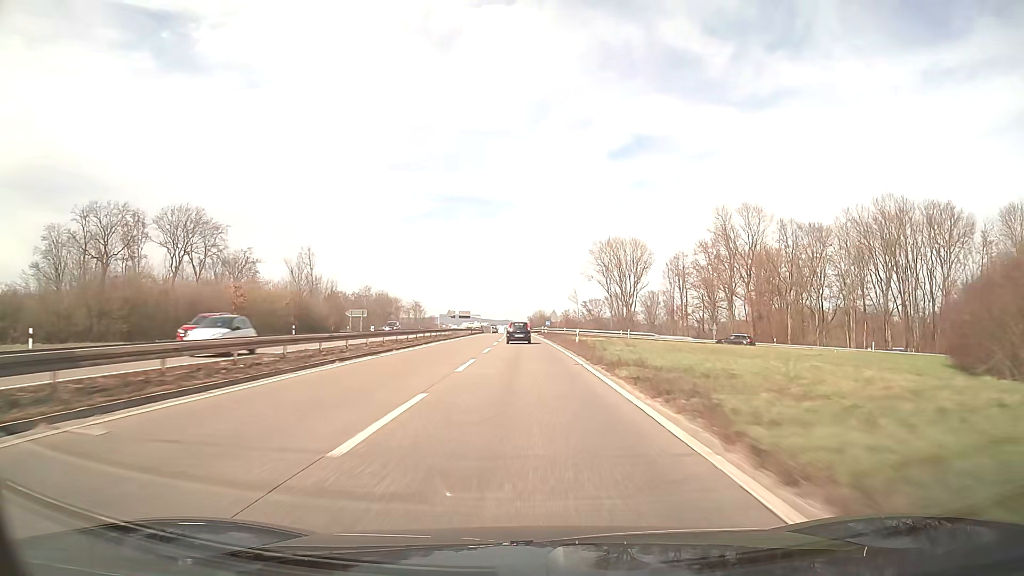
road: trunk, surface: asphalt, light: Day
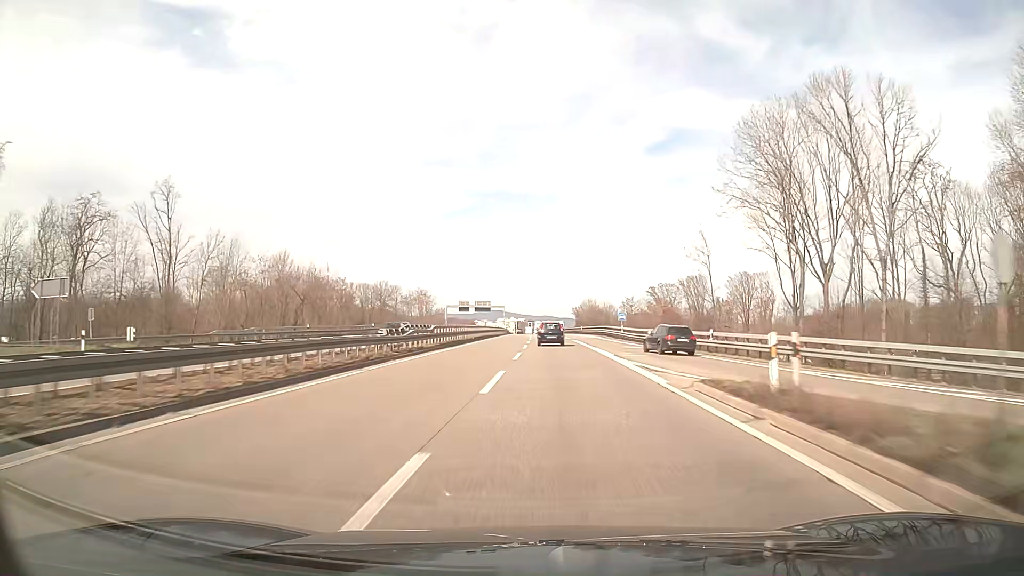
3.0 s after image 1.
(-1.8, +78.5) m; -3°
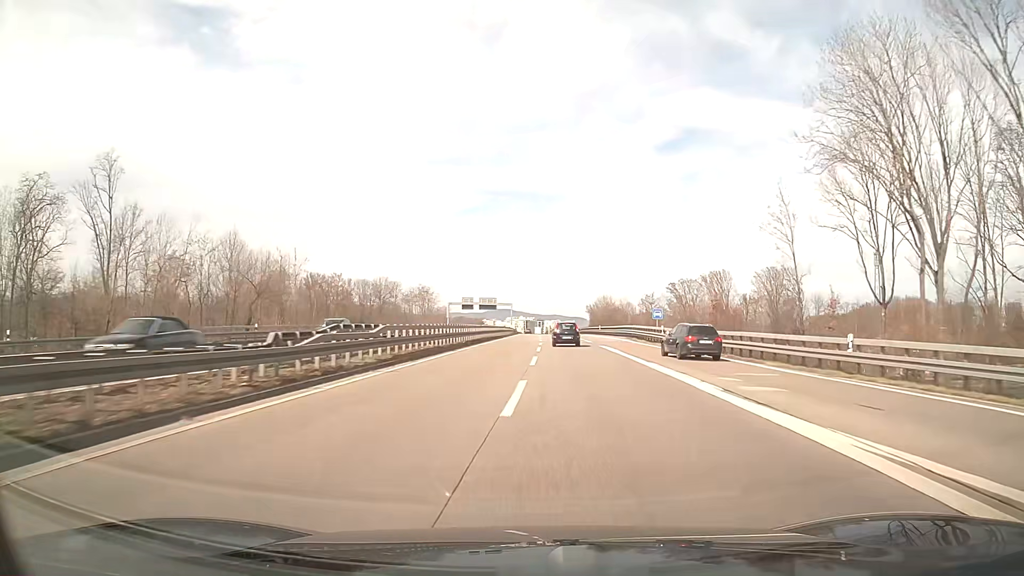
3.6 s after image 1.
(-0.1, +15.7) m; -1°
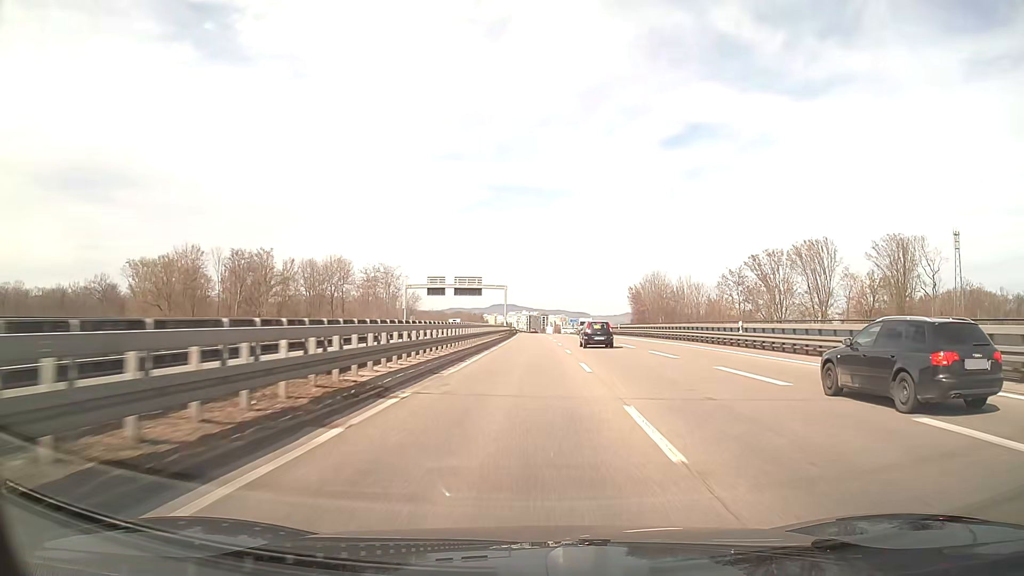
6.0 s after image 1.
(-0.3, +63.3) m; 0°
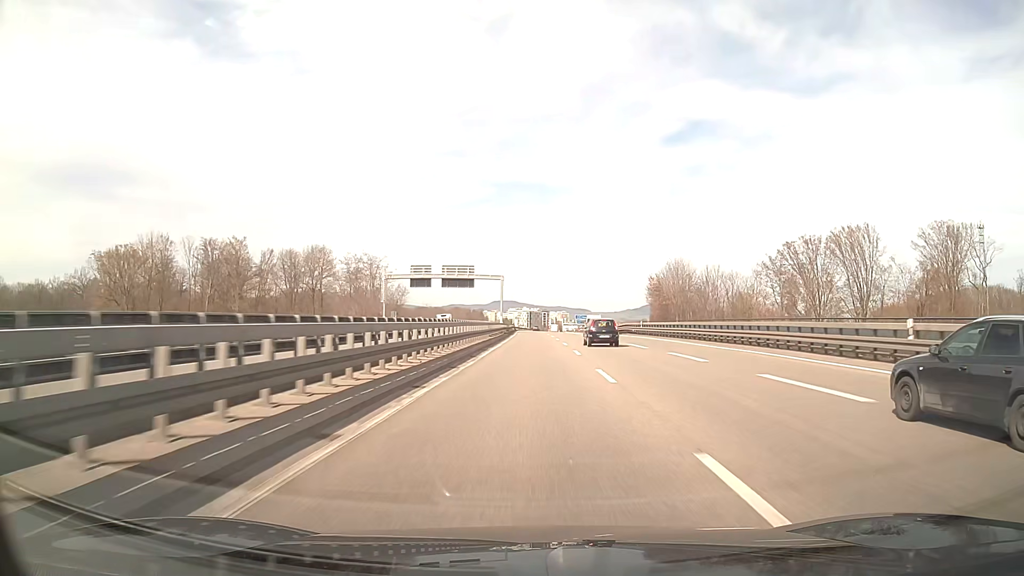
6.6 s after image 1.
(0.0, +16.0) m; 0°
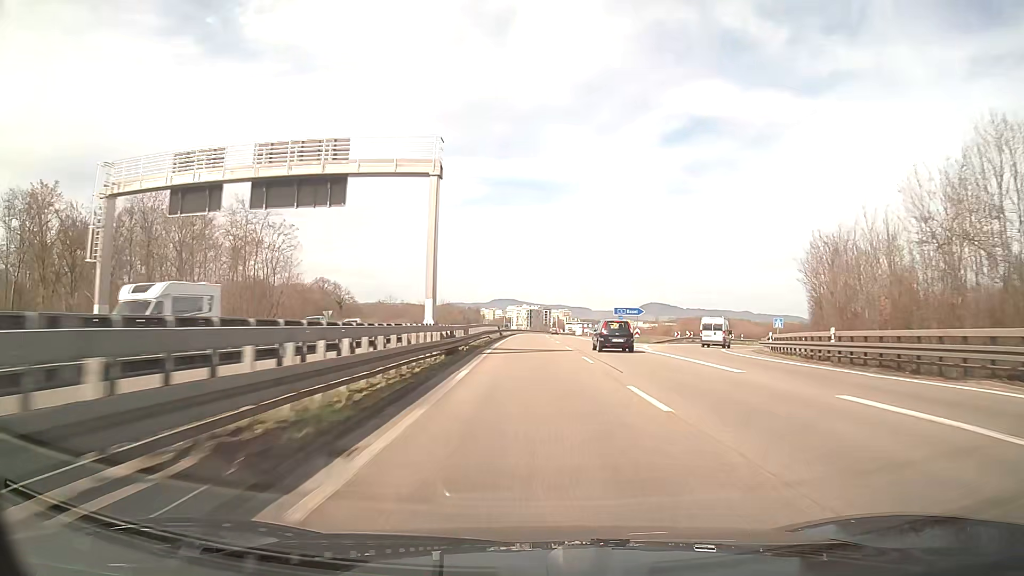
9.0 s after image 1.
(-0.2, +64.6) m; 0°
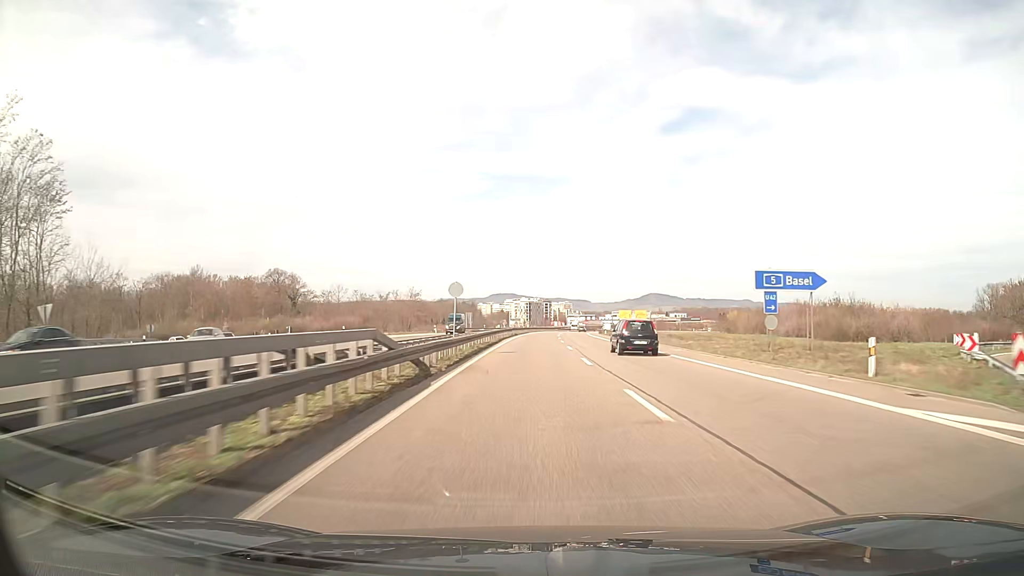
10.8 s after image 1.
(0.0, +48.8) m; 0°
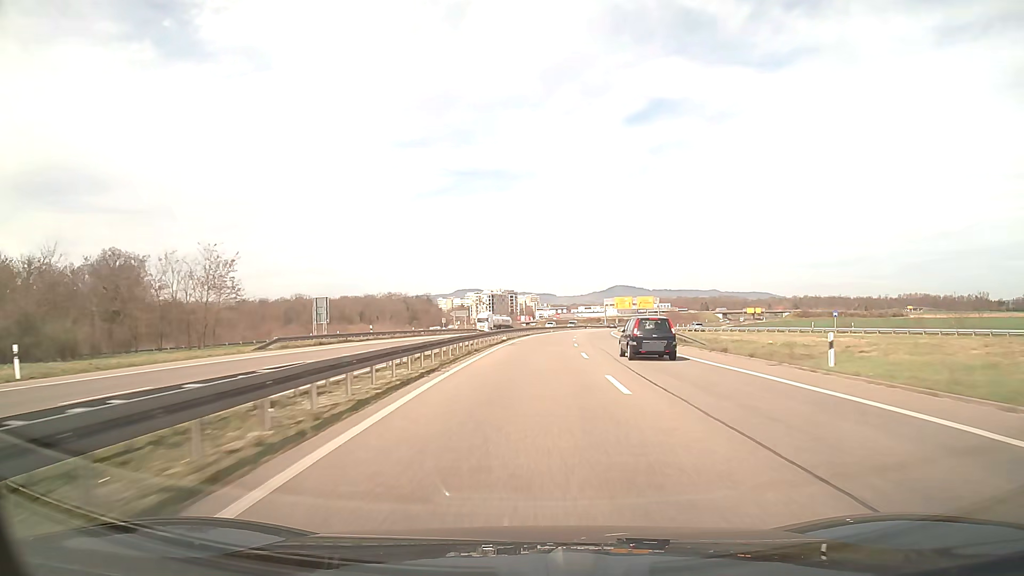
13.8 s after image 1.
(+1.5, +81.0) m; +3°
(0, +10) (0, +20) (0, +30) (+1, +40) (+1, +50) (+2, +60) (+3, +70) (+4, +80) (+5, +90) (+6, +100) m
